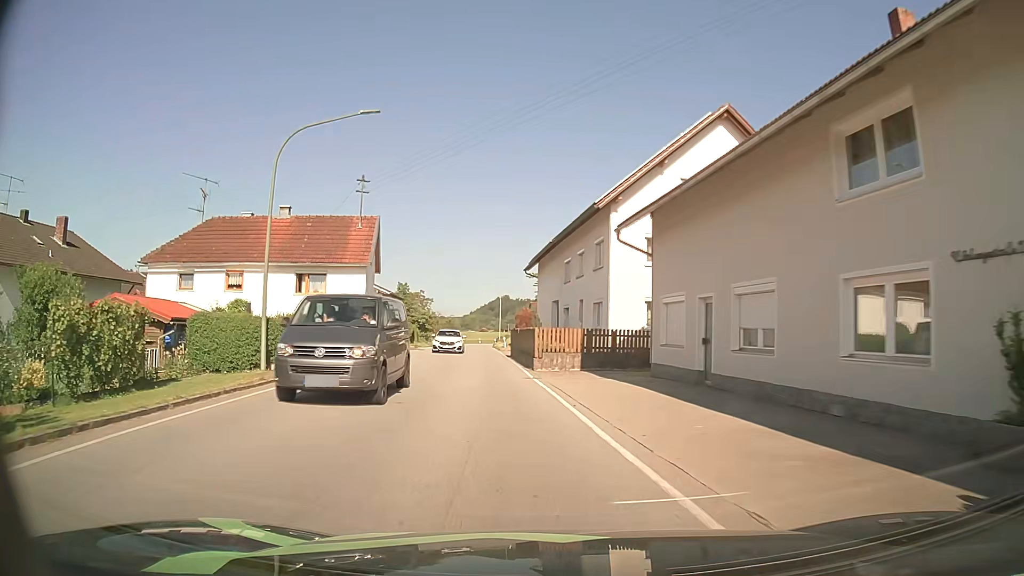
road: secondary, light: Day
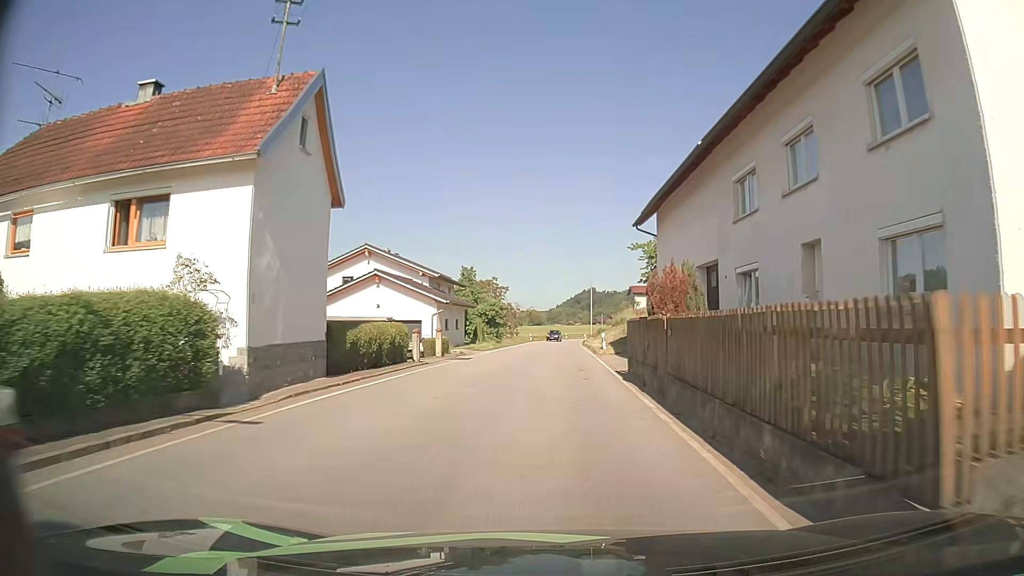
(-1.8, +19.6) m; -8°
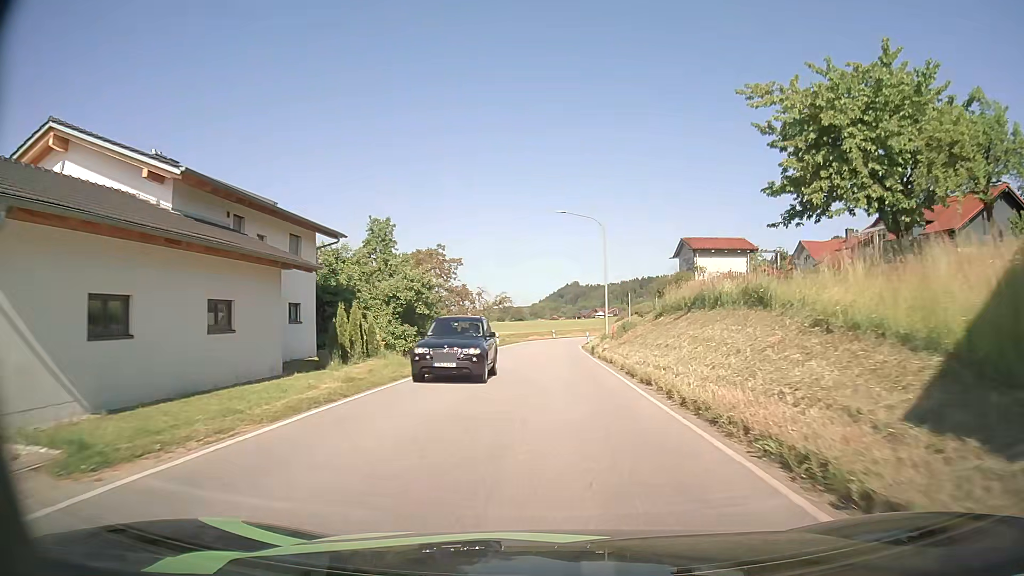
(+0.5, +34.9) m; +2°
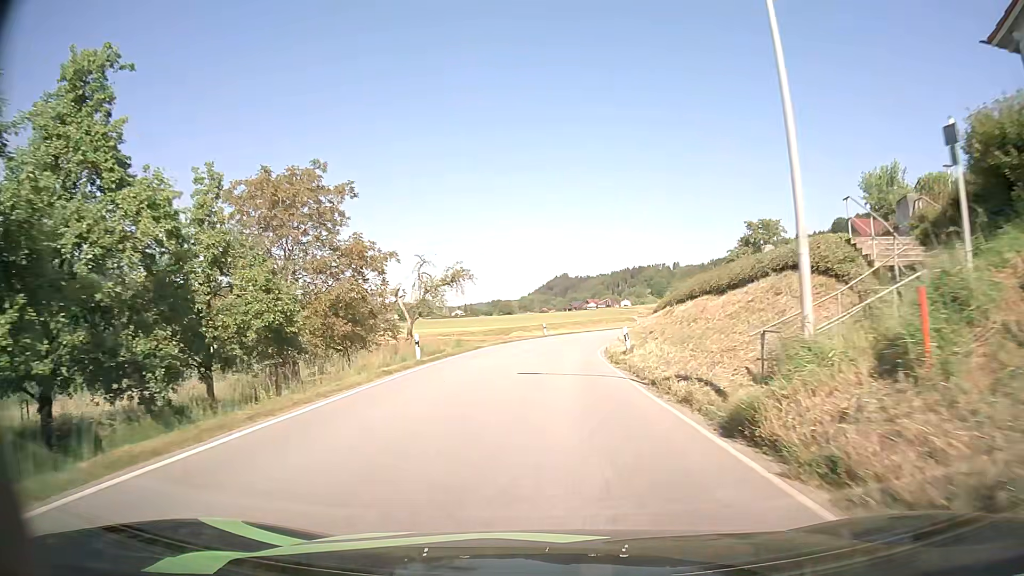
(+0.2, +30.2) m; +1°
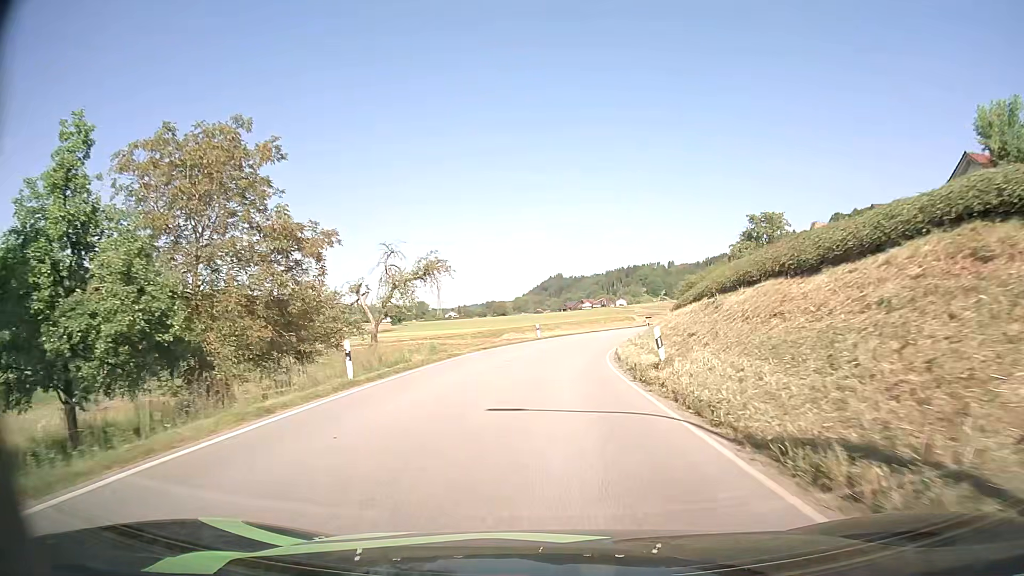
(0.0, +7.6) m; 0°
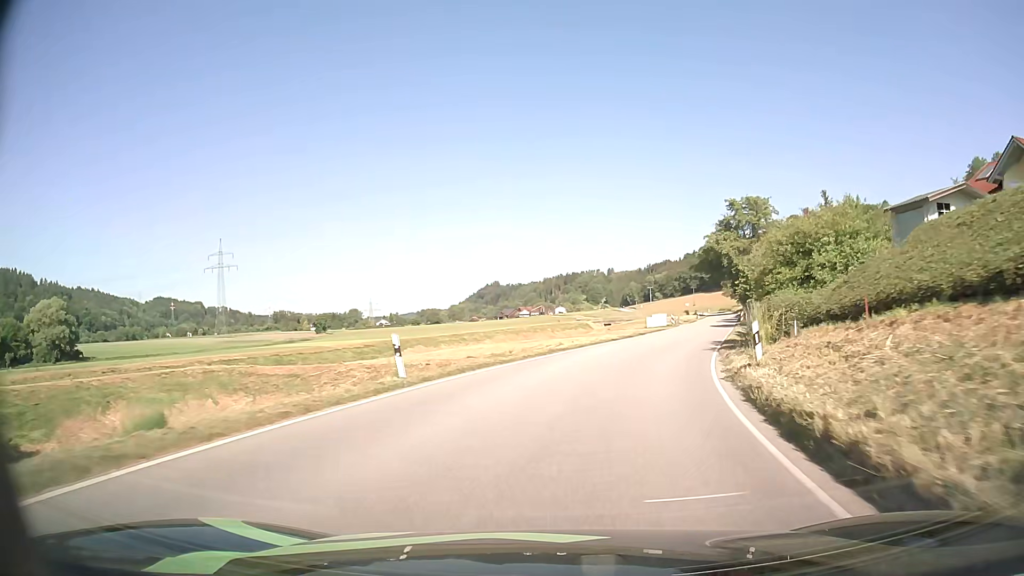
(+0.8, +31.3) m; +5°
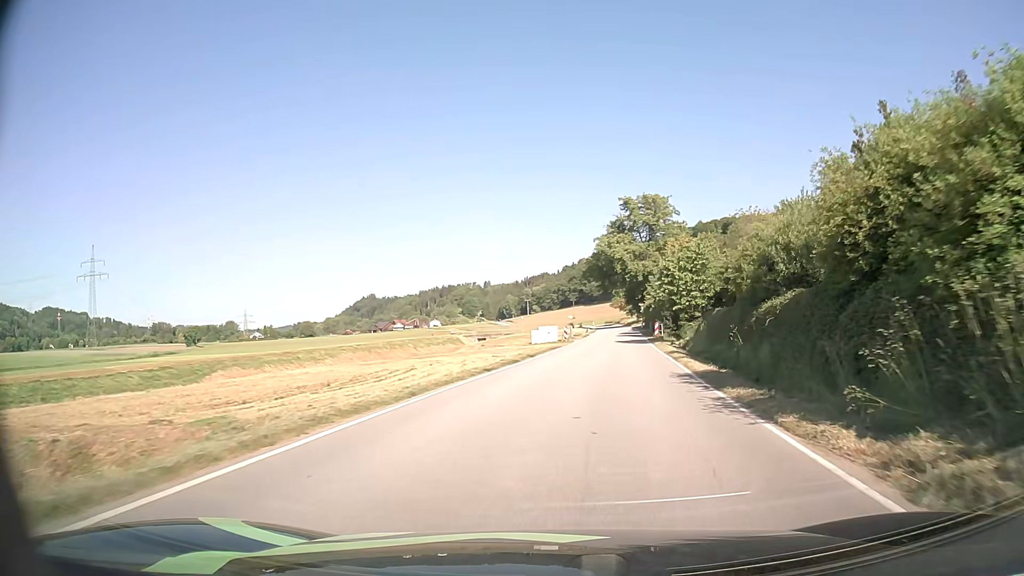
(+1.3, +16.2) m; +10°
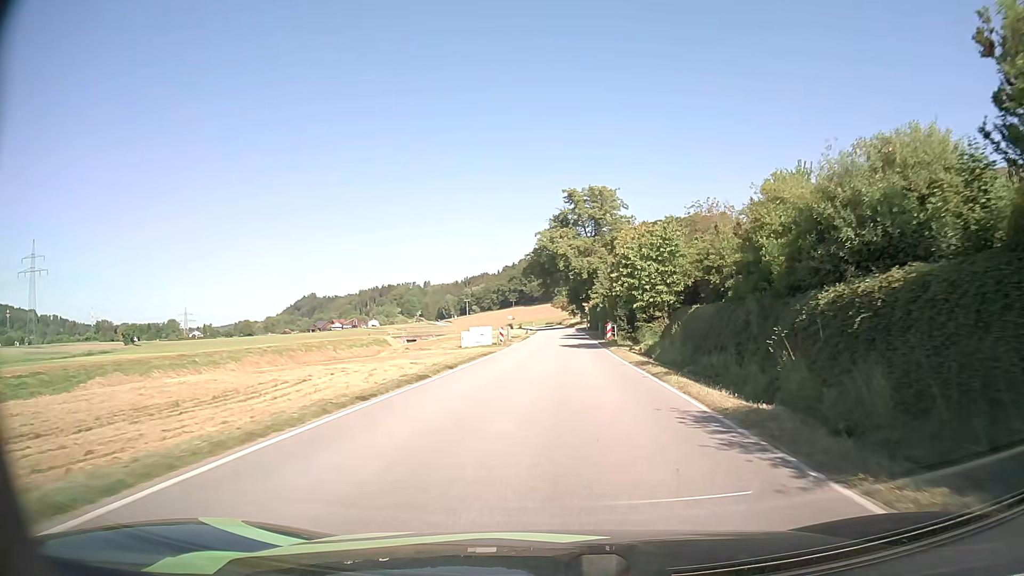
(+0.4, +8.3) m; +5°
(0, +10) (+1, +20) (+1, +30) (+2, +40) (+2, +50) (+2, +60) (+3, +70) (+3, +80) (+3, +90) (+3, +100) m
